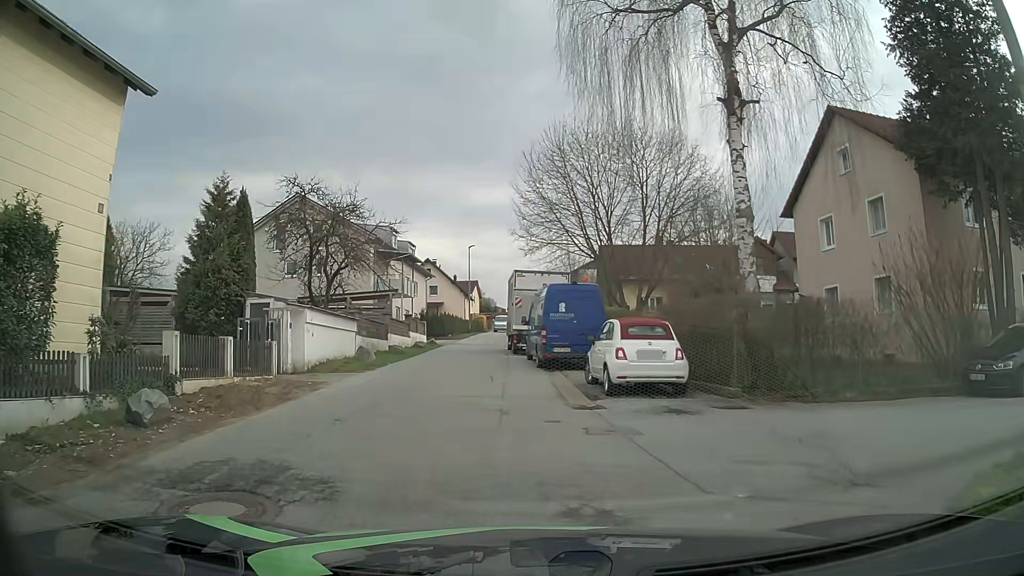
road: residential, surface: asphalt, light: Day
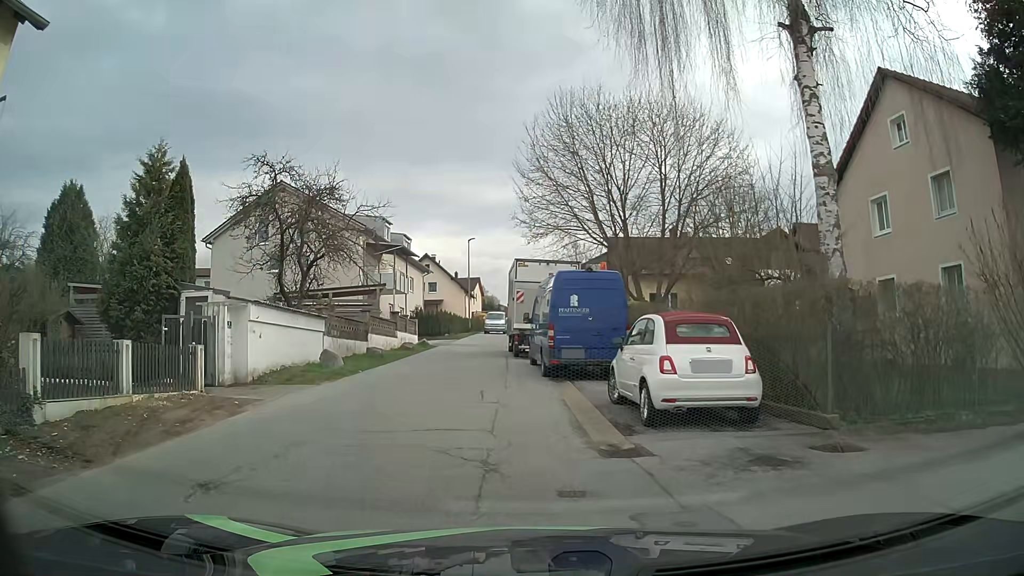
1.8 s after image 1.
(0.0, +4.1) m; 0°
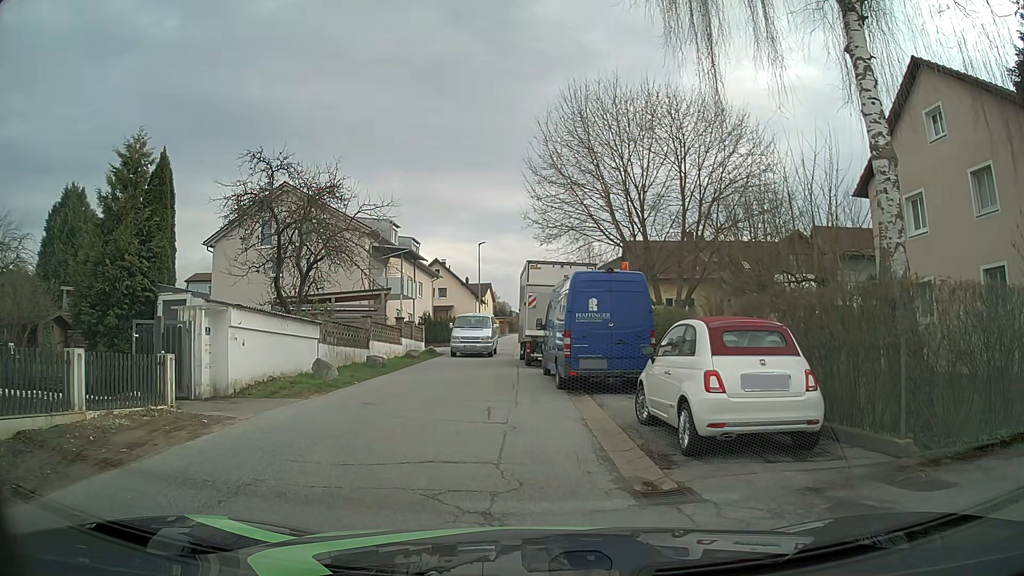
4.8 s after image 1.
(-0.1, +1.7) m; -3°
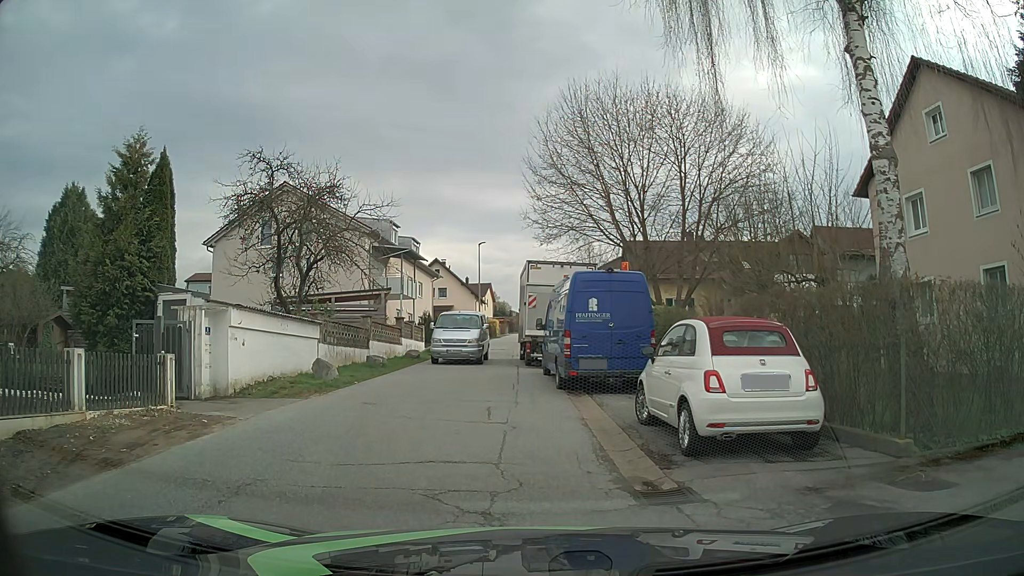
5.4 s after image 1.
(0.0, 0.0) m; 0°
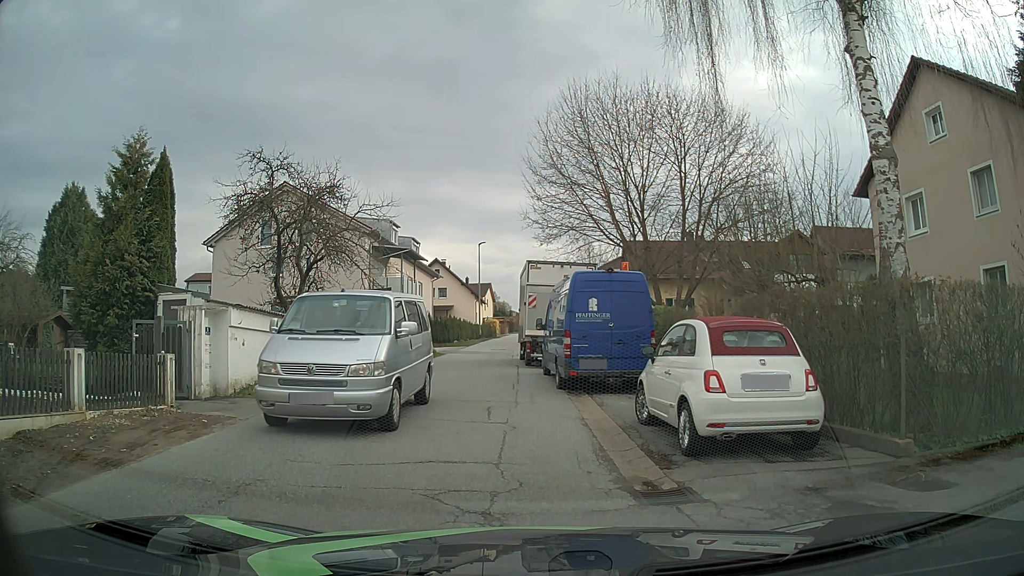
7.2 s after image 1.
(0.0, 0.0) m; 0°
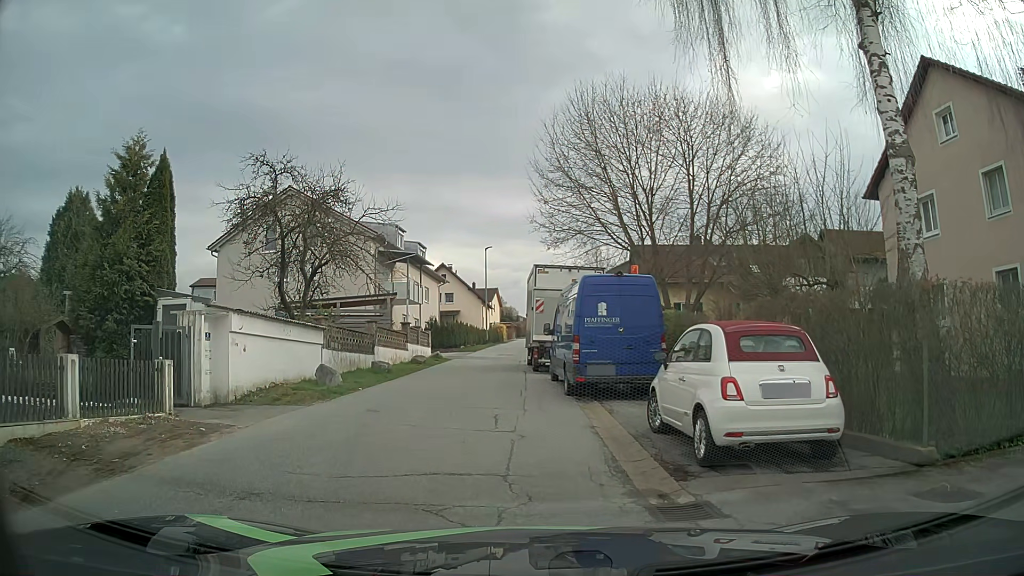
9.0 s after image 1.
(0.0, +0.4) m; 0°
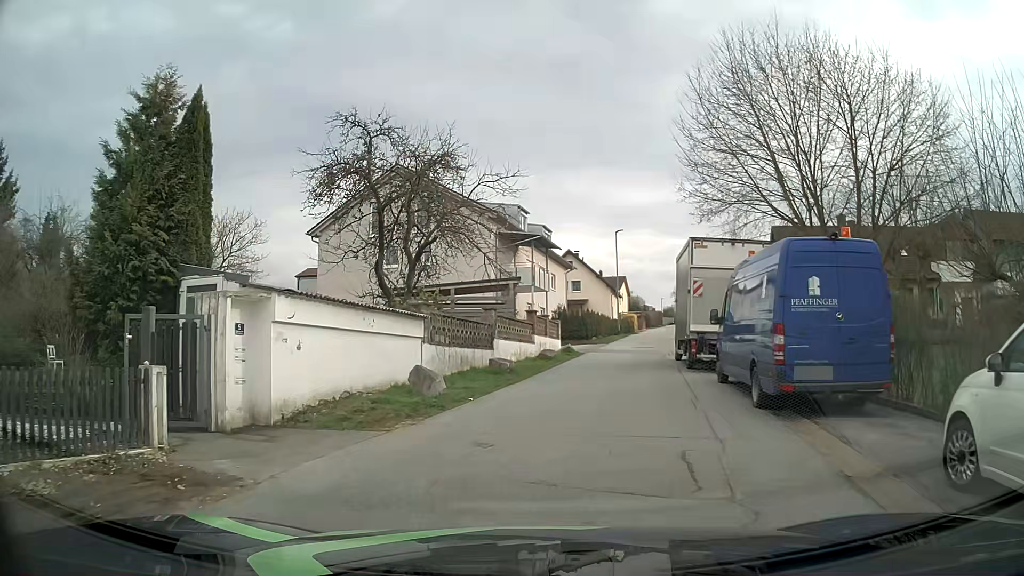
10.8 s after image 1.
(-0.5, +4.5) m; -10°
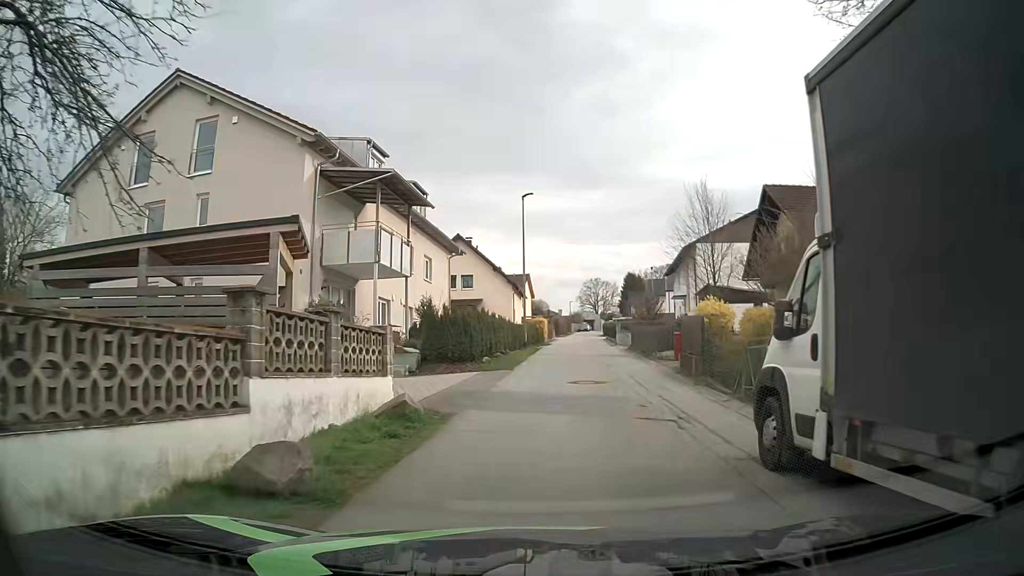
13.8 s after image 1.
(+1.6, +17.6) m; +9°
(0, +10) (+1, +20) (+2, +30) (+3, +40) (+4, +50) (+4, +60) (+5, +70) (+6, +80) (+7, +90) (+8, +100) m
